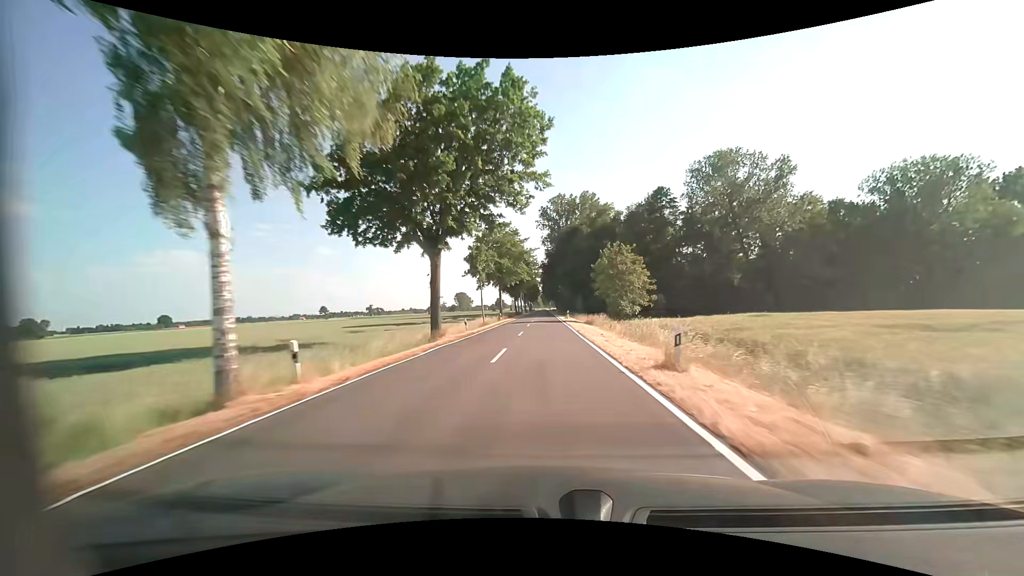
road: tertiary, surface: asphalt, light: Day
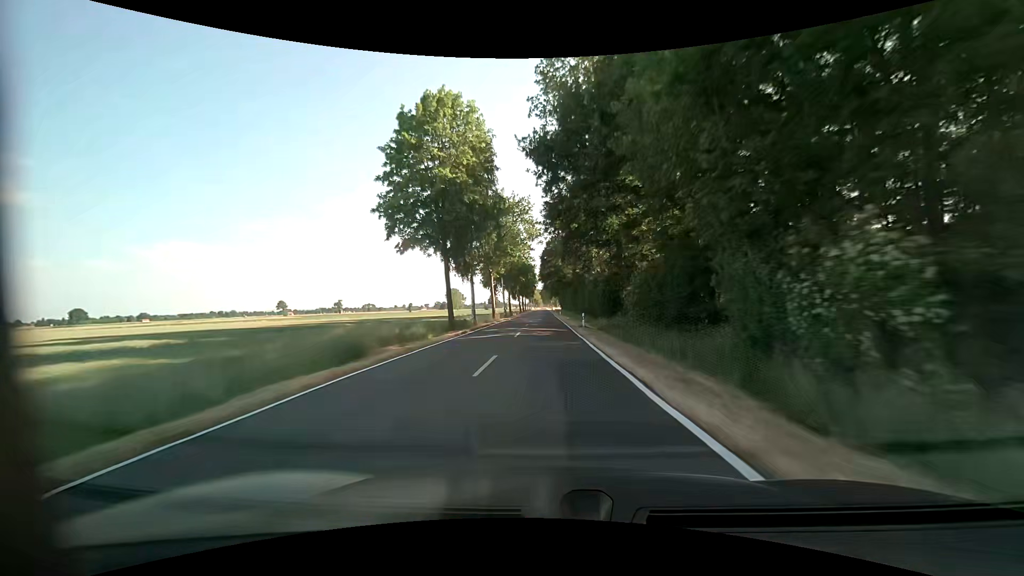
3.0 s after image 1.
(-0.1, +76.2) m; 0°
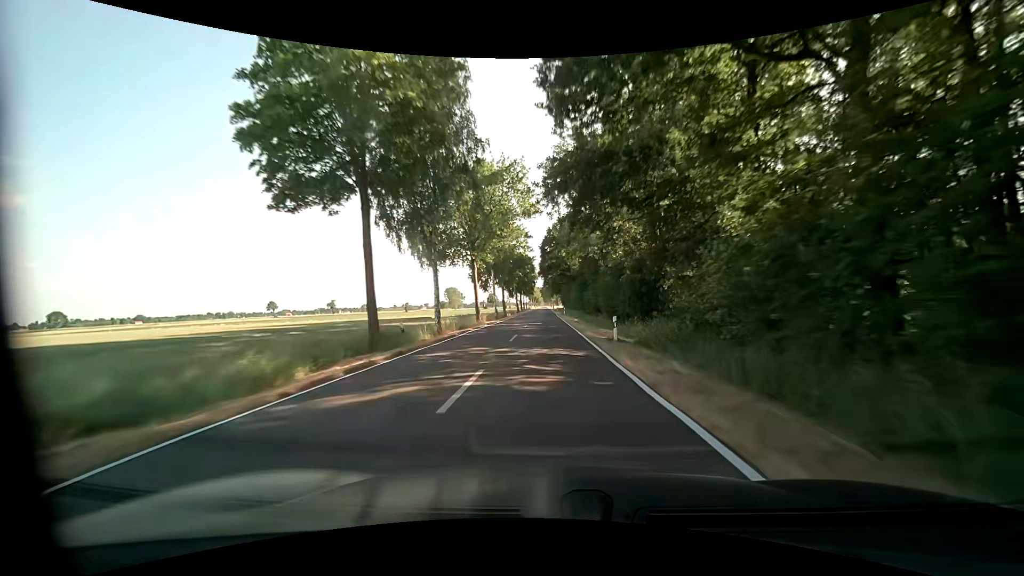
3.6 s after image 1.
(0.0, +15.5) m; 0°
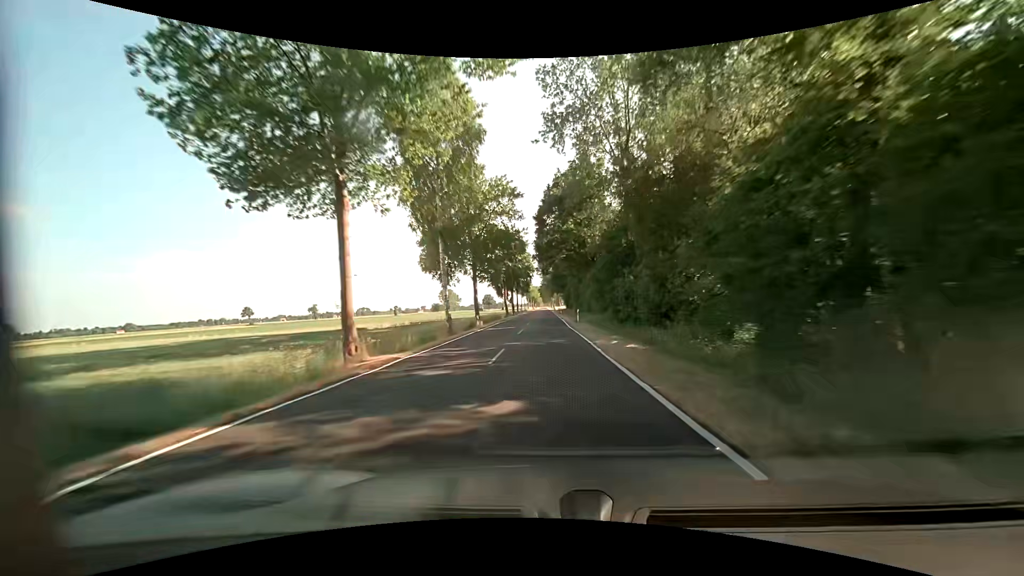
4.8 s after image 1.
(+0.2, +31.1) m; 0°
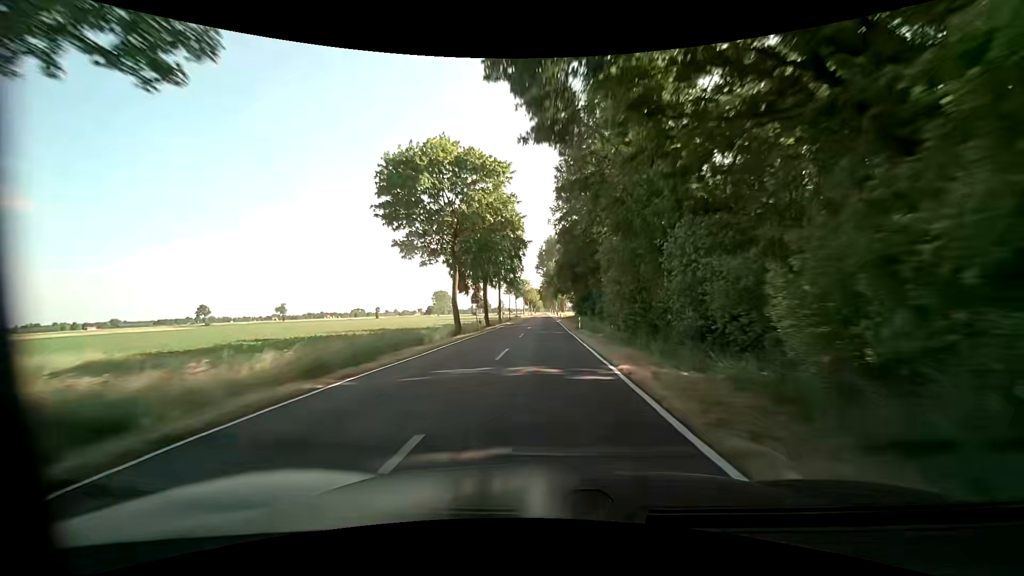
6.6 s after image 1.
(0.0, +46.9) m; 0°
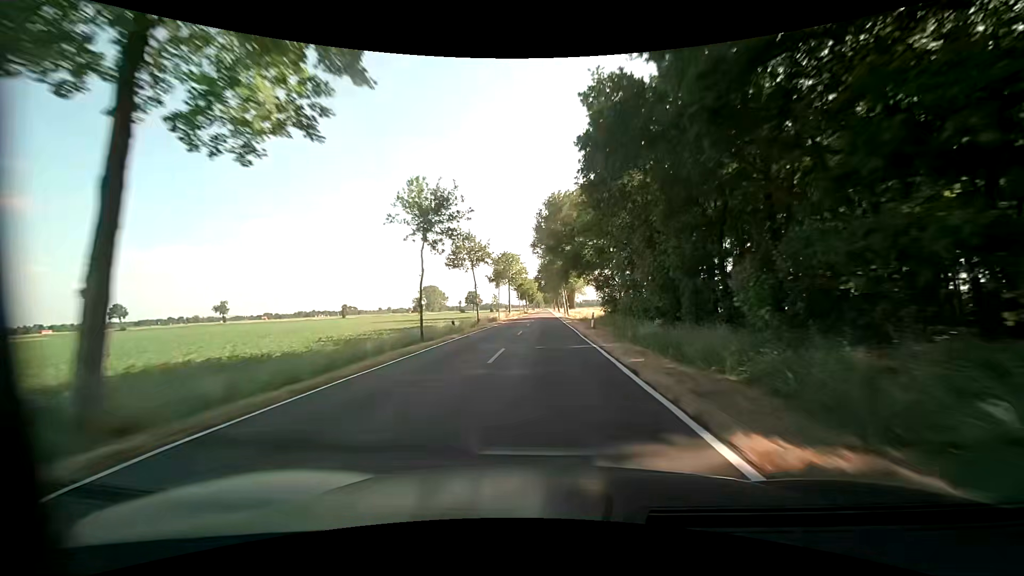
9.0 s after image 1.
(-0.3, +62.8) m; 0°
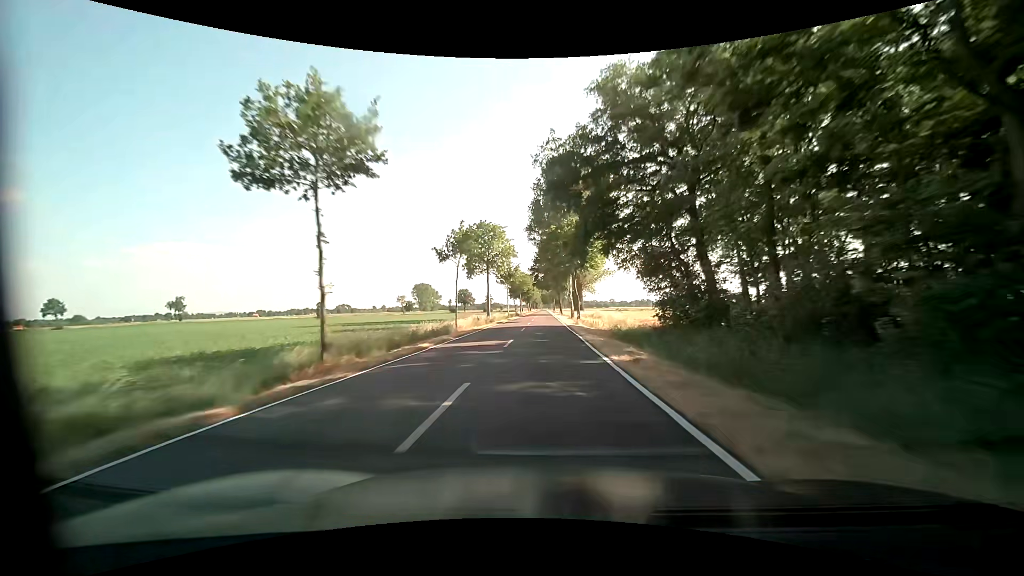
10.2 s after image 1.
(-0.1, +31.5) m; 0°
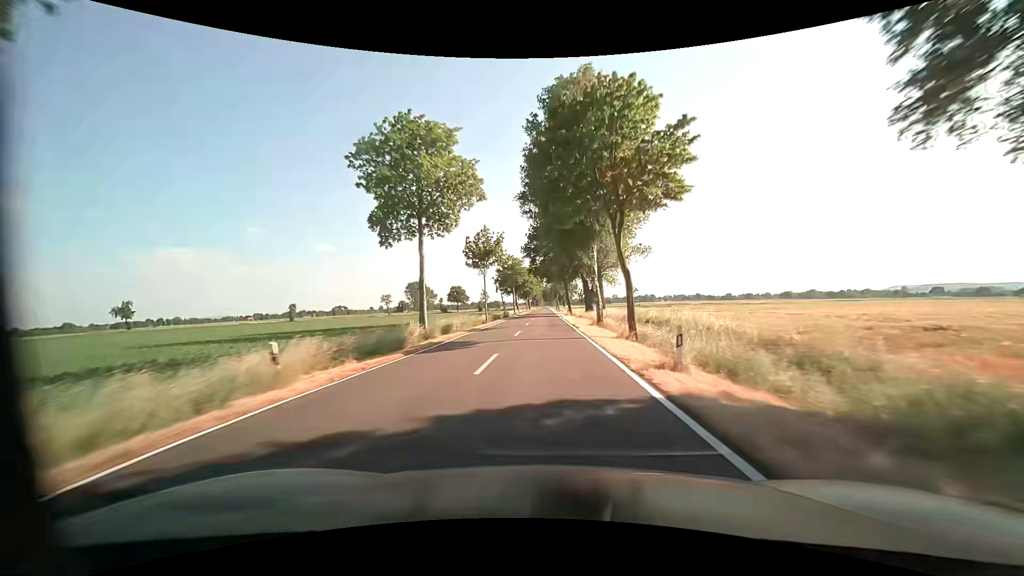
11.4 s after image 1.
(-0.1, +31.6) m; 0°
(0, +10) (0, +20) (0, +30) (0, +40) (0, +50) (0, +60) (0, +70) (0, +80) (0, +90) (0, +100) m
